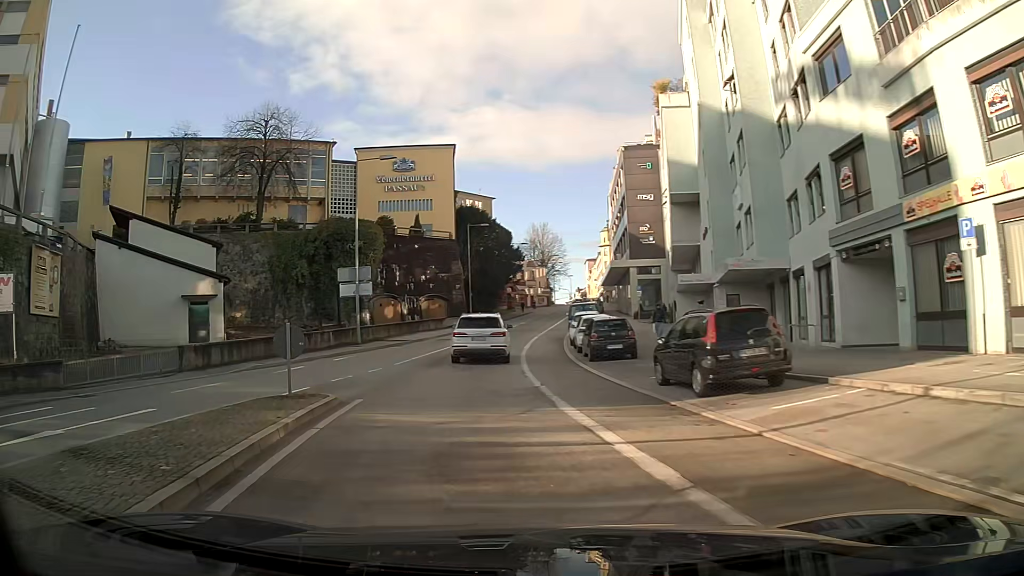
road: tertiary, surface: asphalt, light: Day
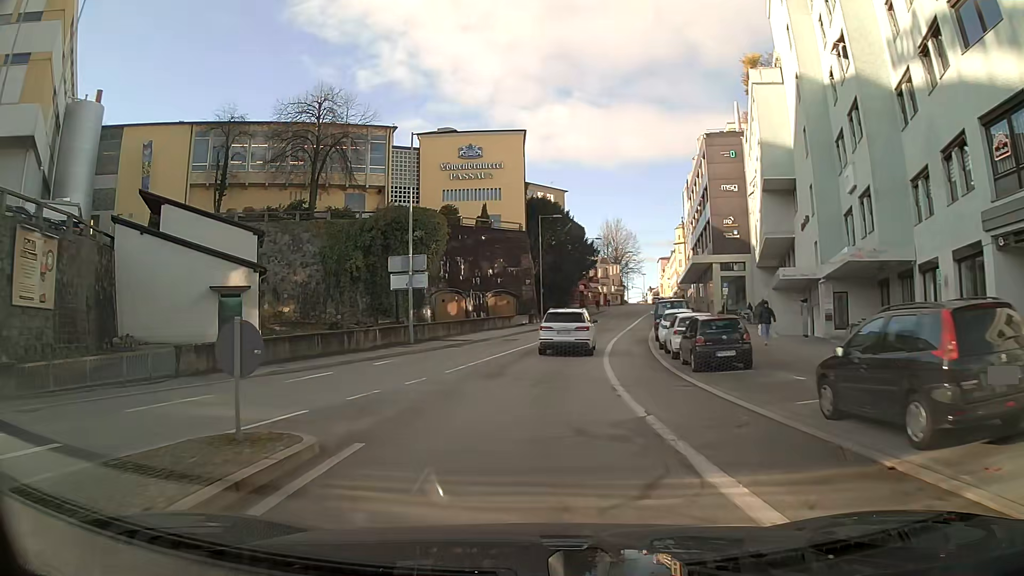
(-0.3, +5.0) m; -5°
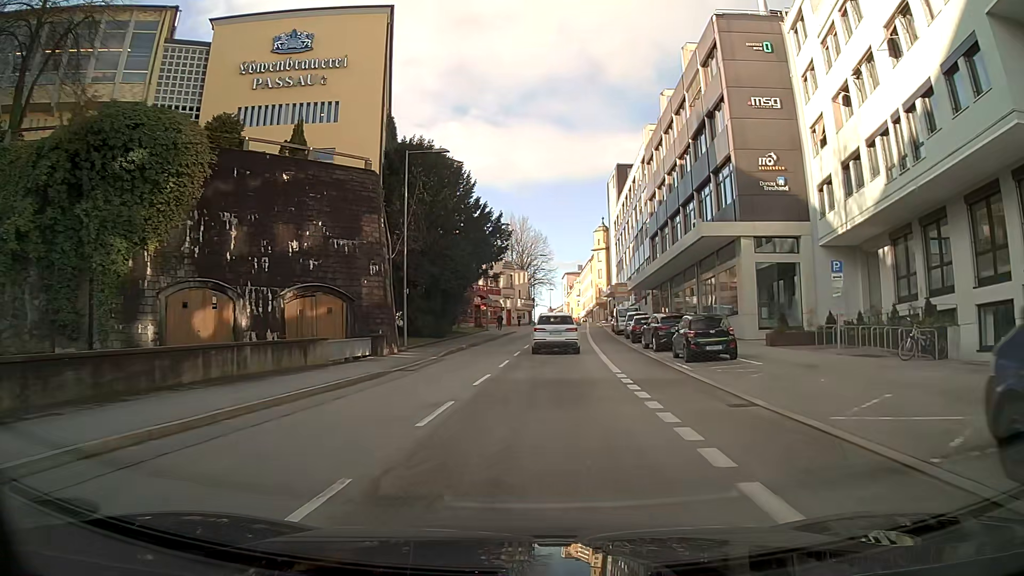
(+2.3, +31.8) m; +10°
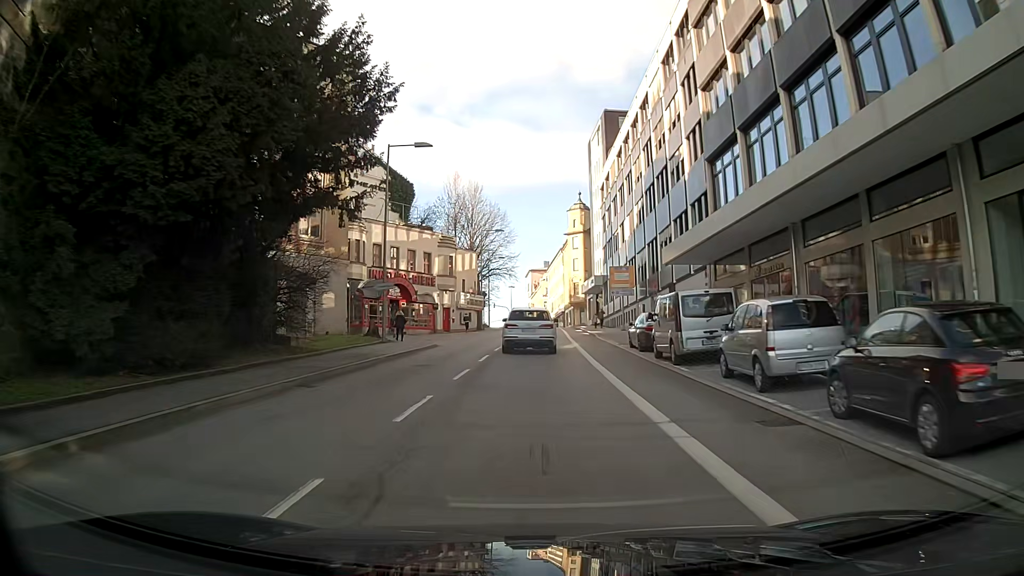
(+0.9, +30.4) m; +2°
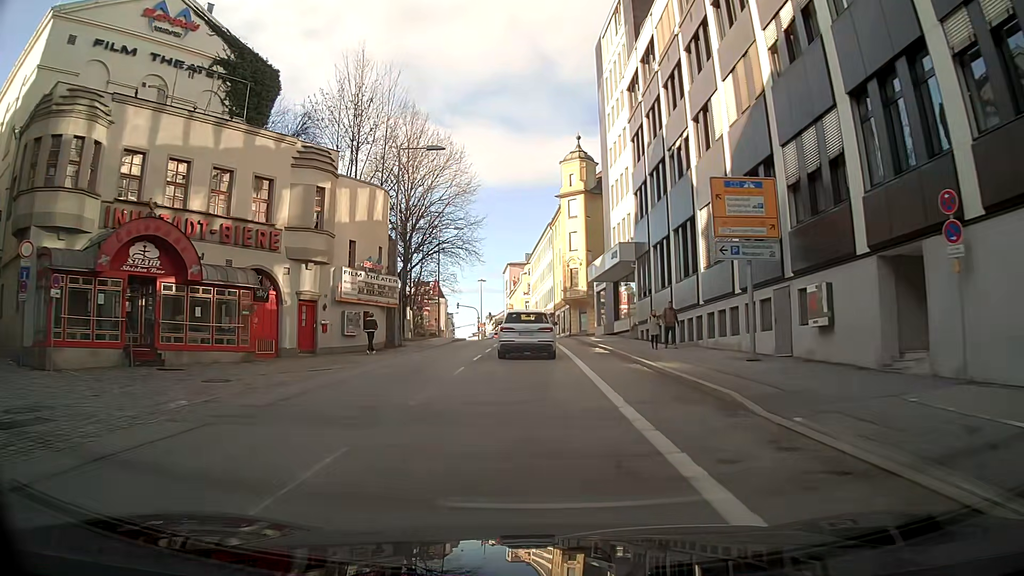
(+0.6, +34.4) m; +2°
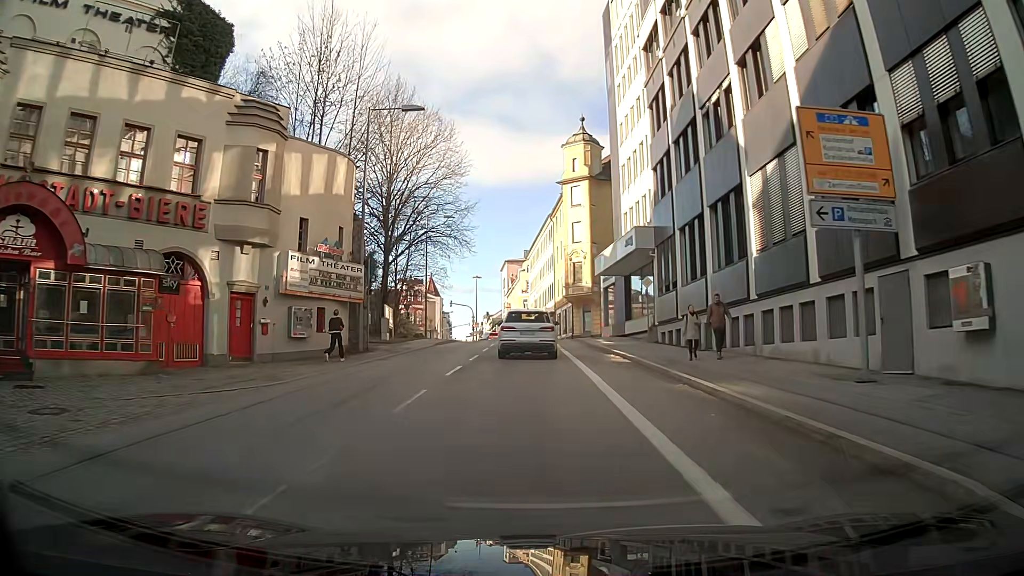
(0.0, +6.5) m; 0°
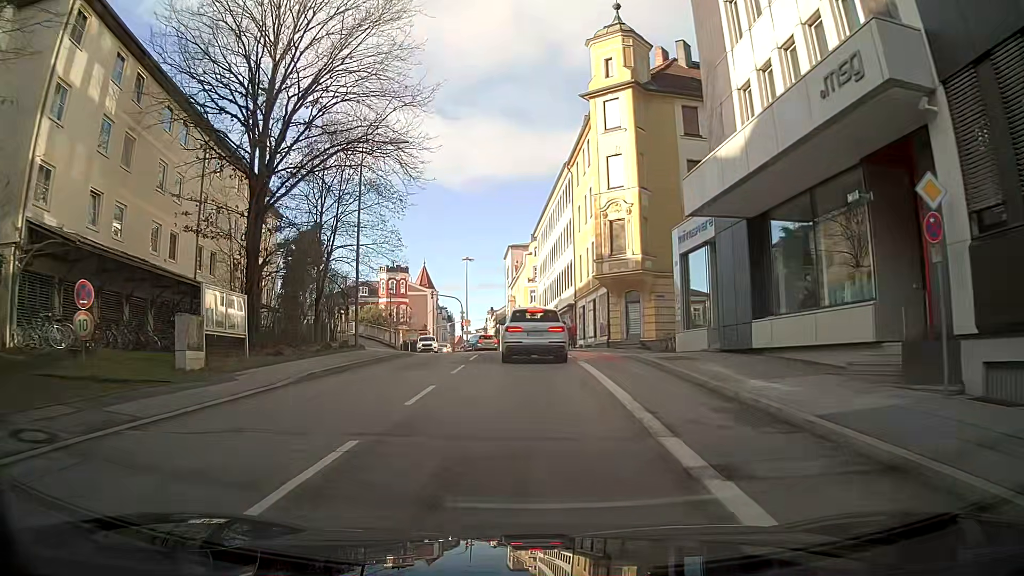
(-0.4, +23.3) m; 0°
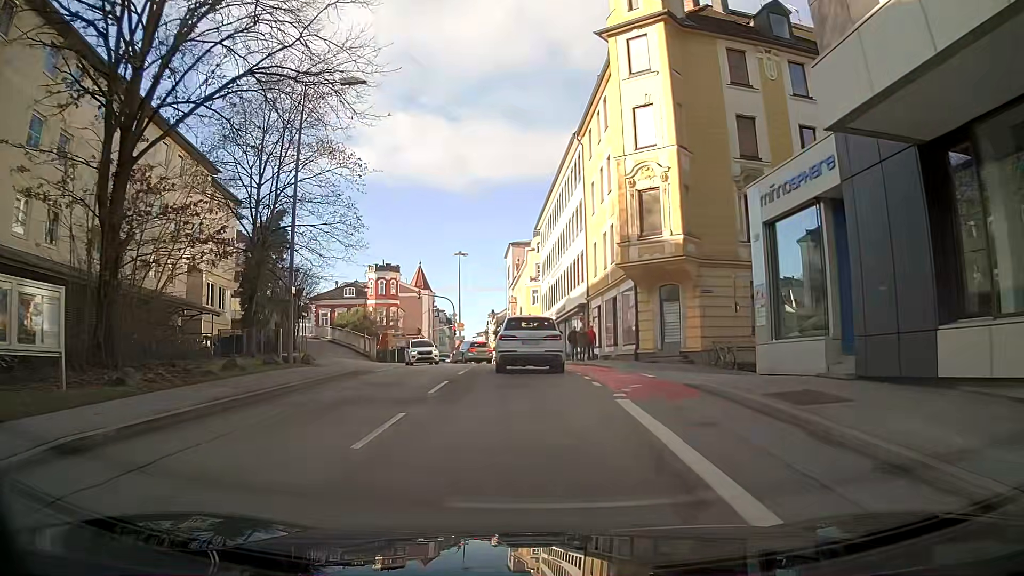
(0.0, +9.0) m; -1°
